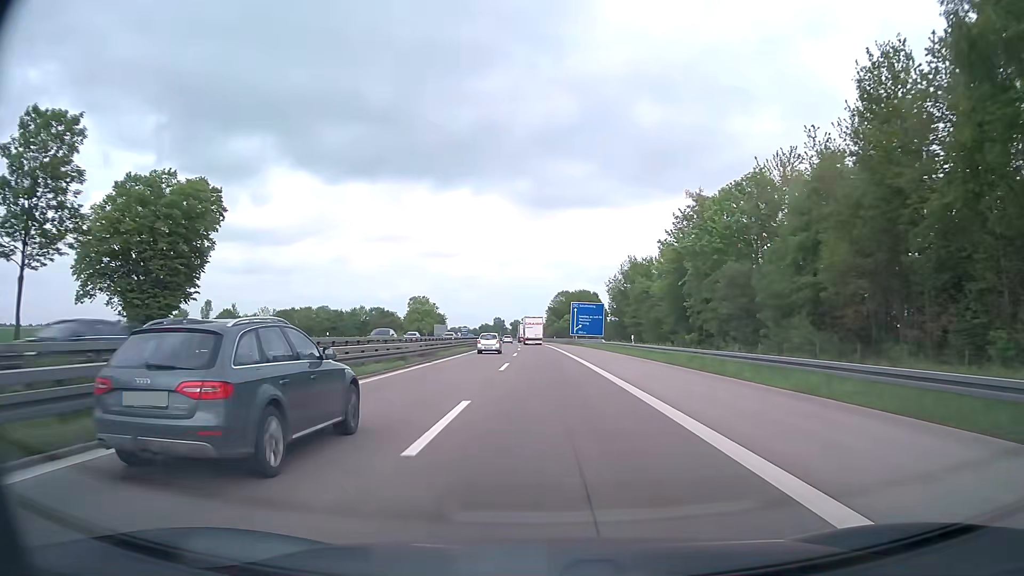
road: motorway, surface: asphalt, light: Day
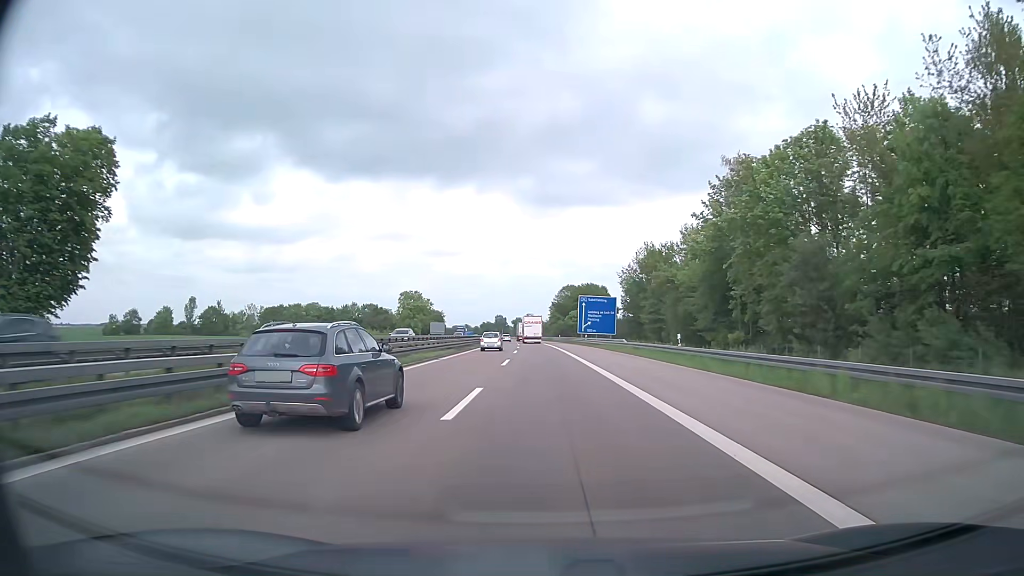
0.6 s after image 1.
(0.0, +15.0) m; 0°
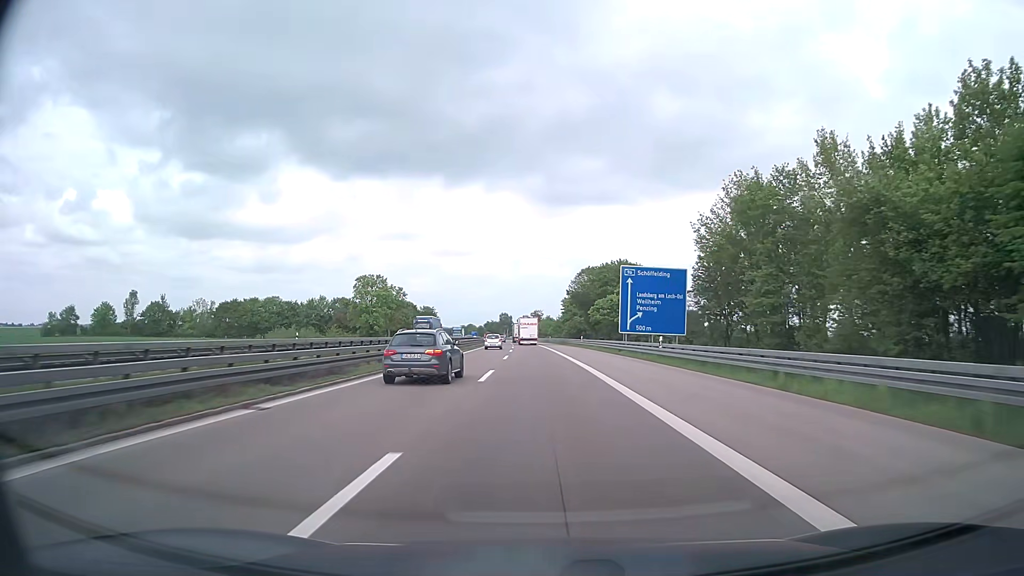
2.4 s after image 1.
(-0.4, +45.2) m; -1°
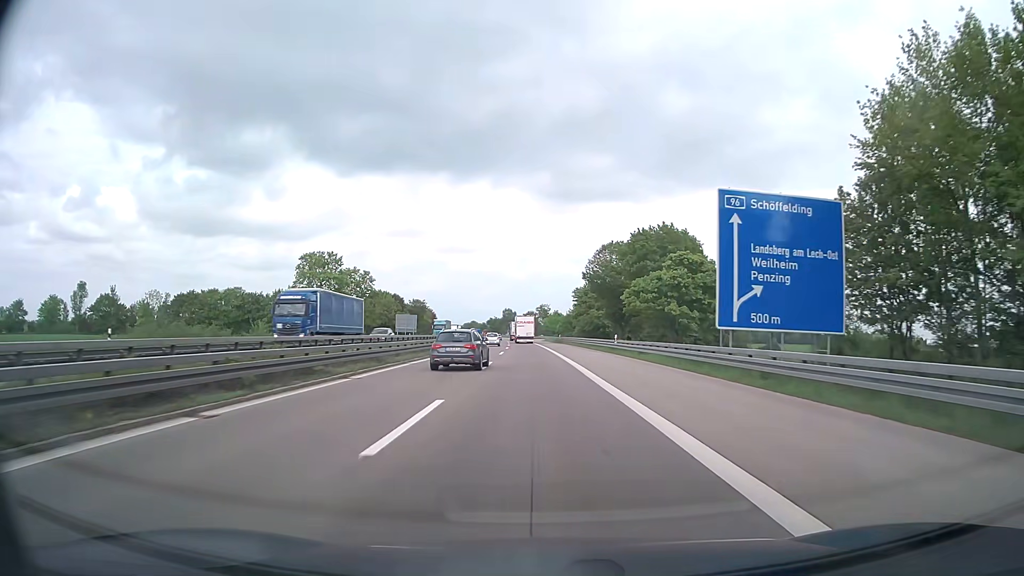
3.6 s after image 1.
(-0.1, +30.3) m; -1°
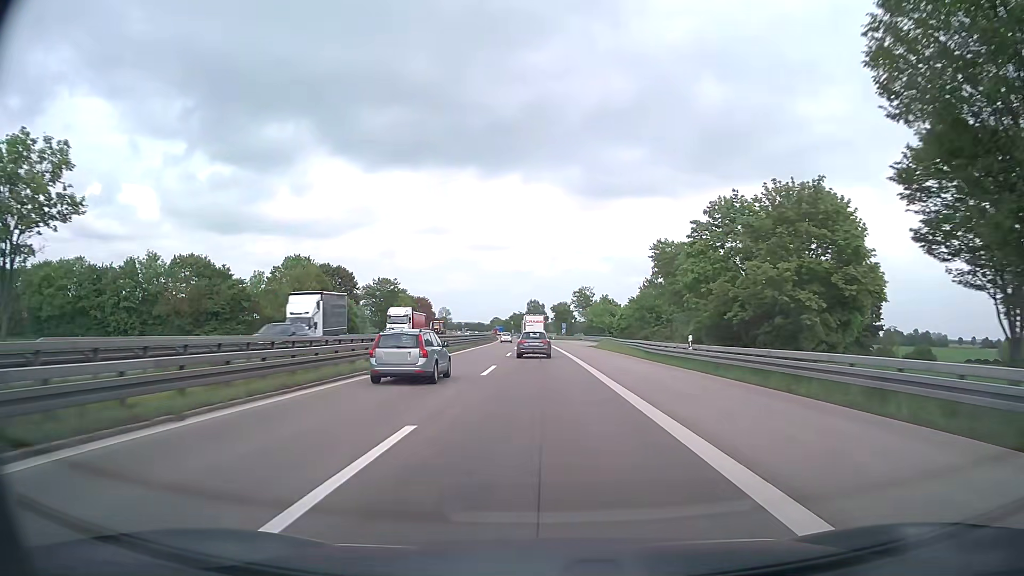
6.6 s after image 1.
(-1.8, +76.1) m; -3°
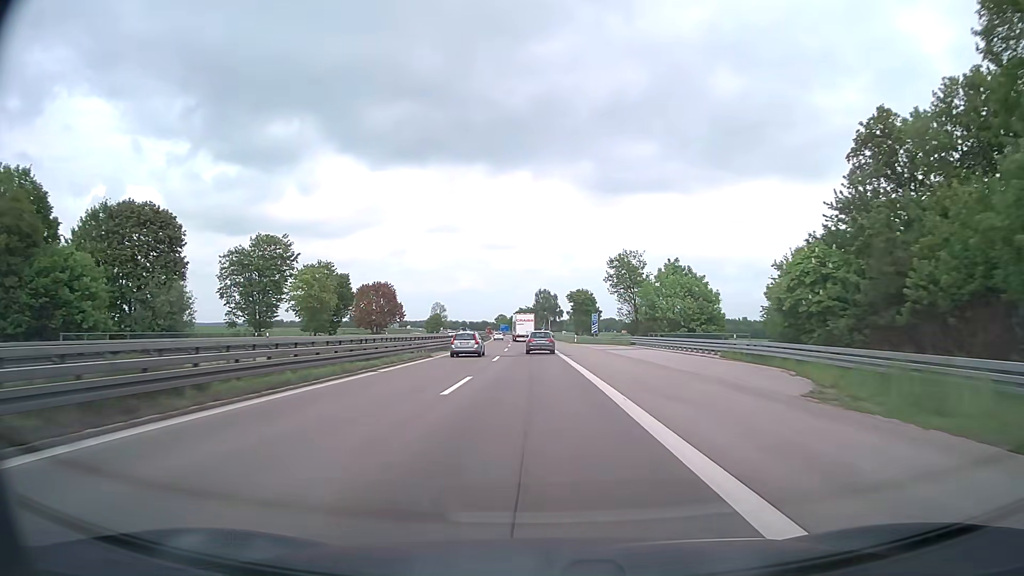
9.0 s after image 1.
(-0.3, +61.1) m; -1°
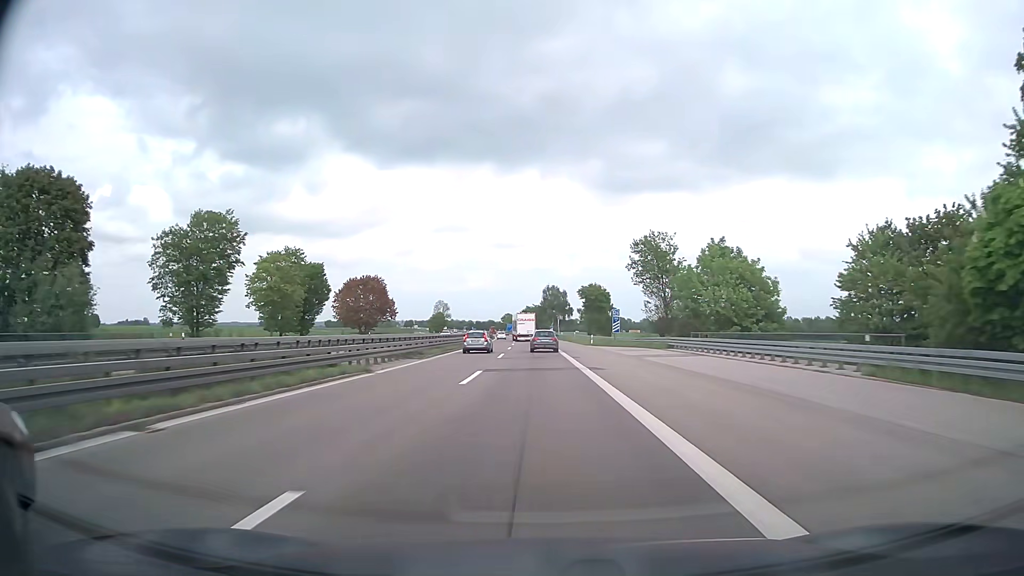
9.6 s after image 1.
(-0.1, +15.3) m; -1°
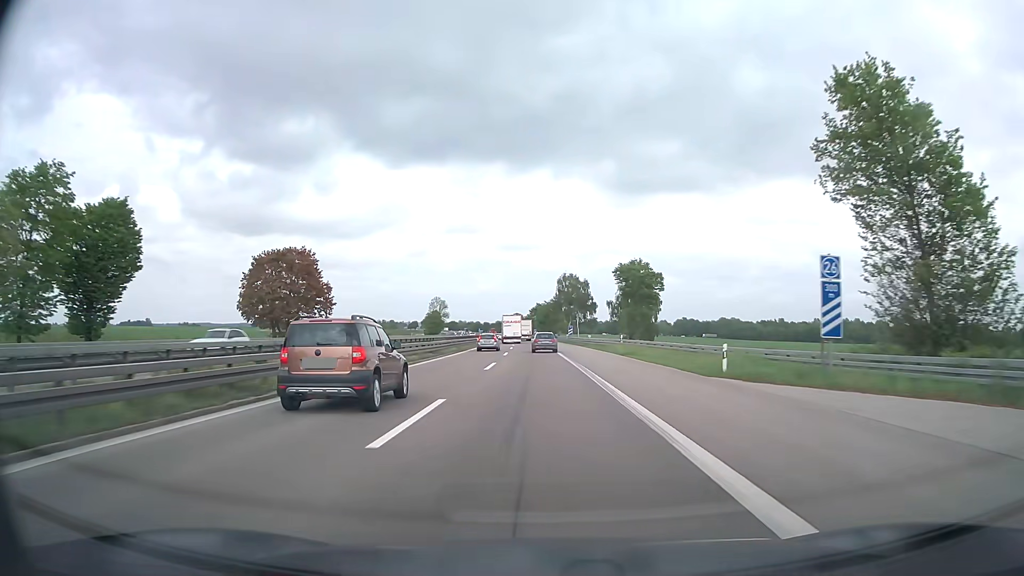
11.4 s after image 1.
(-0.6, +46.0) m; -1°
(0, +10) (0, +20) (0, +30) (-1, +40) (-1, +50) (-1, +60) (-1, +70) (-2, +80) (-2, +90) (-3, +100) m
